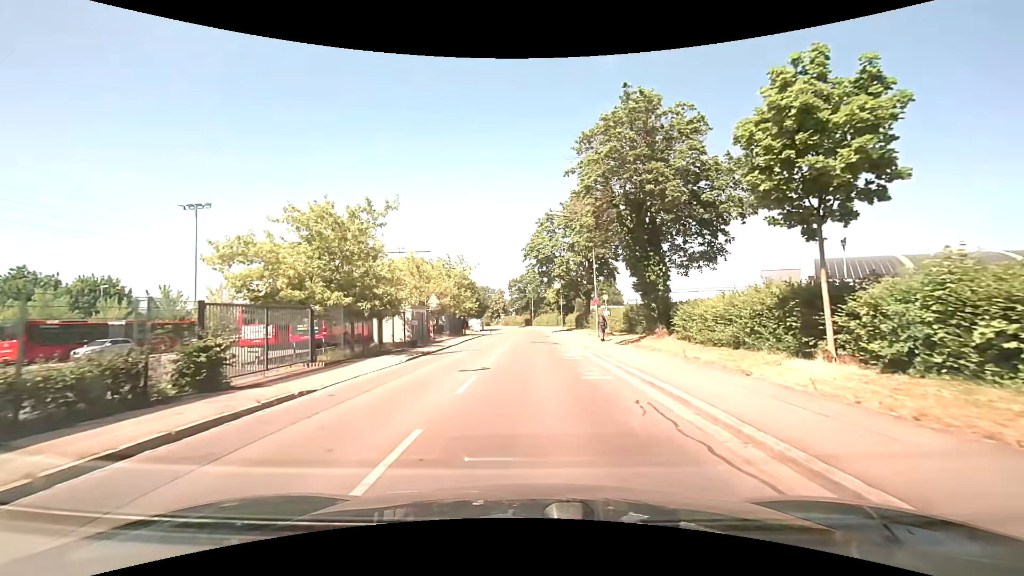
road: unclassified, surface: asphalt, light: Day
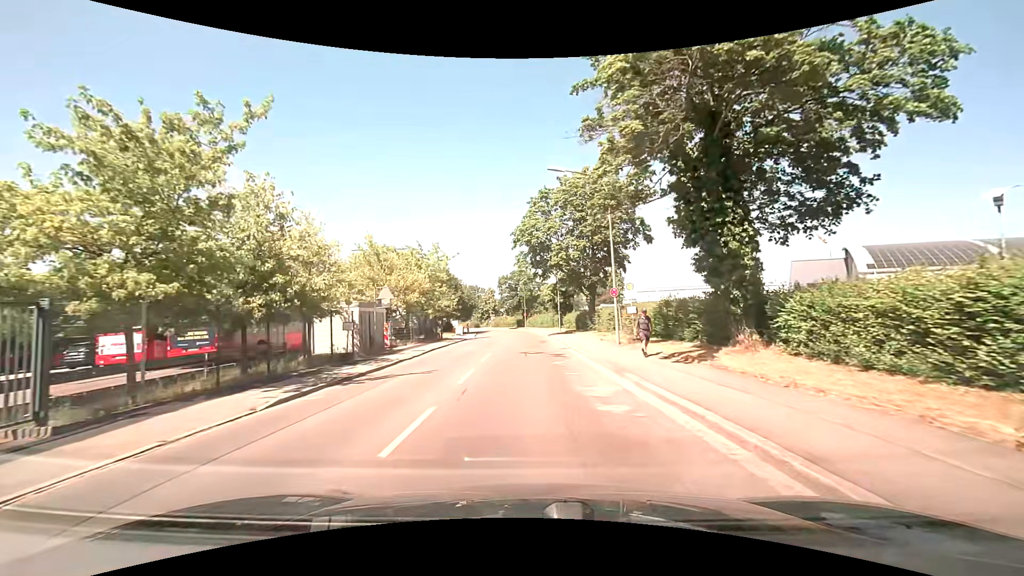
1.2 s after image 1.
(+0.1, +10.3) m; 0°
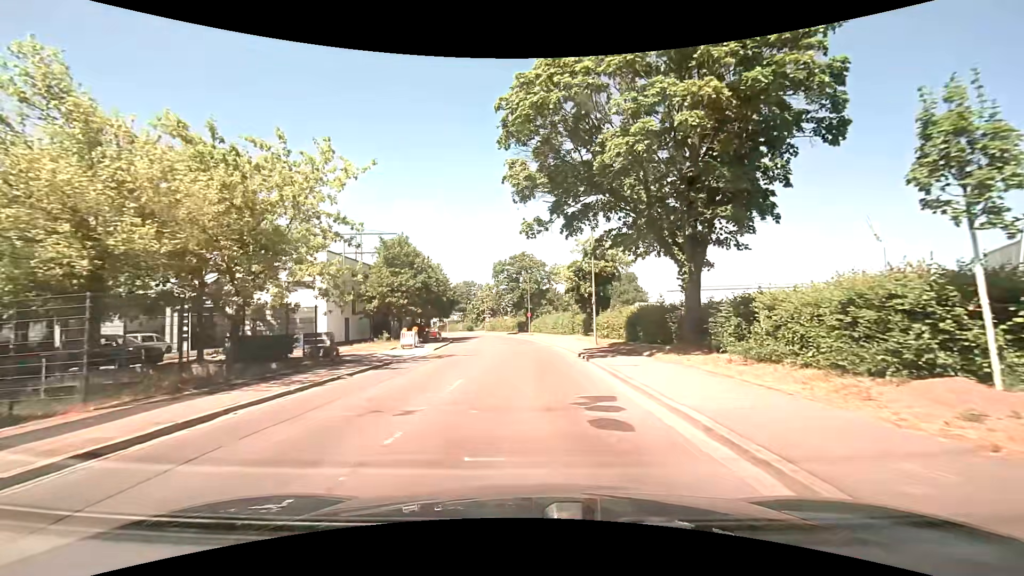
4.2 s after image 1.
(0.0, +26.2) m; 0°
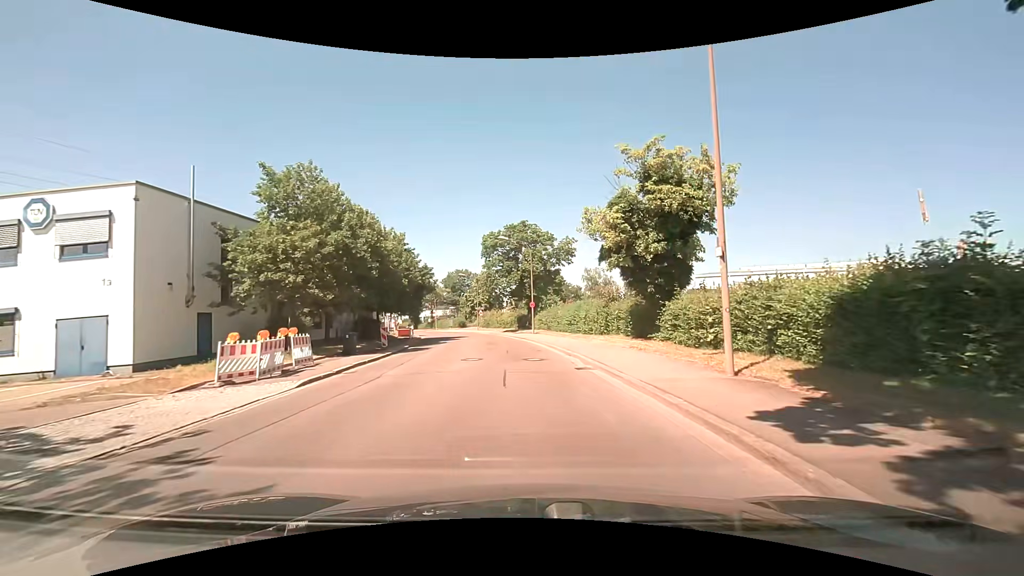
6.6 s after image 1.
(-0.2, +18.5) m; -1°
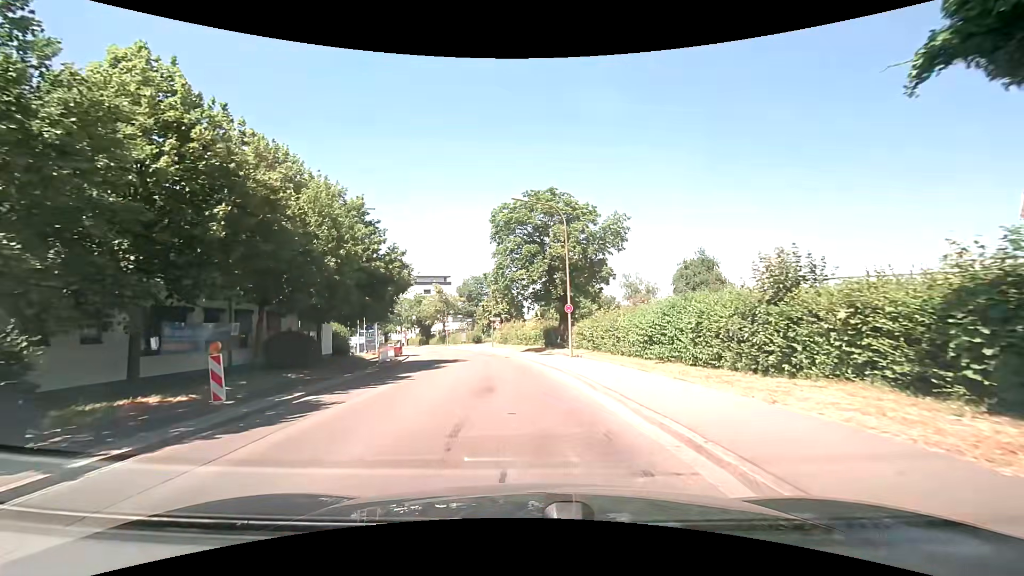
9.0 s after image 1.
(-0.4, +16.8) m; -2°
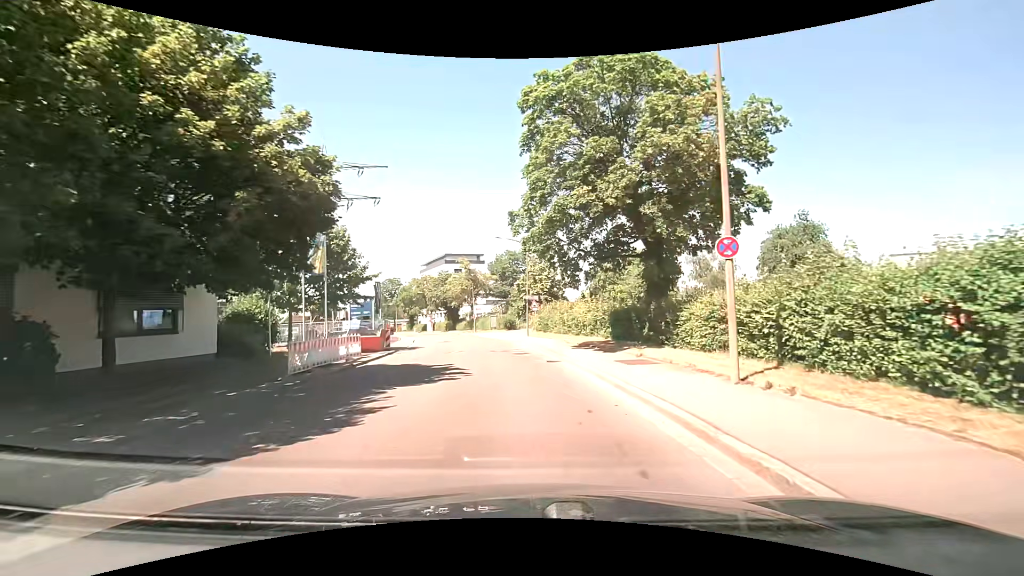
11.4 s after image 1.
(-0.9, +16.1) m; -5°
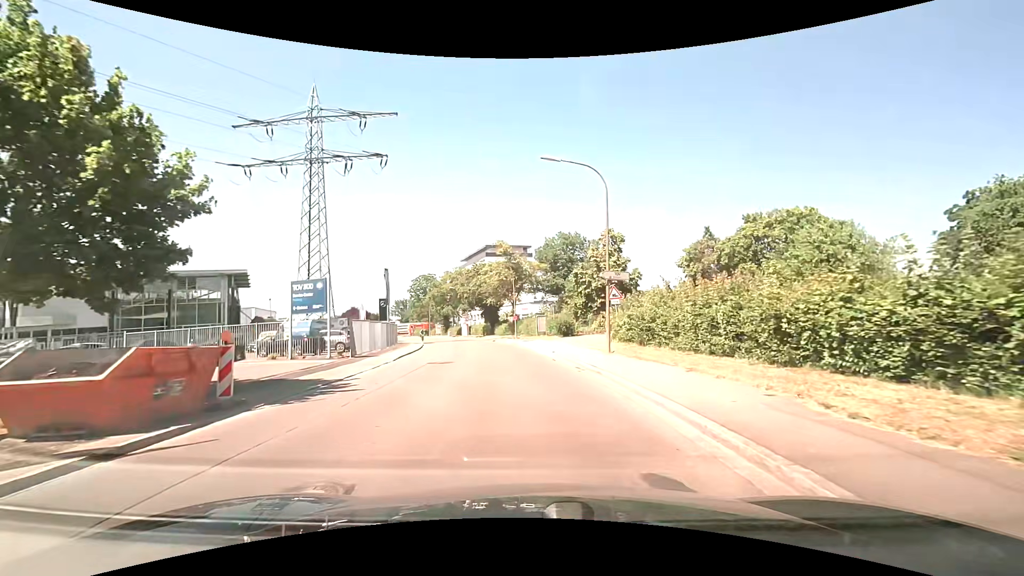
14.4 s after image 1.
(-1.1, +20.6) m; -6°
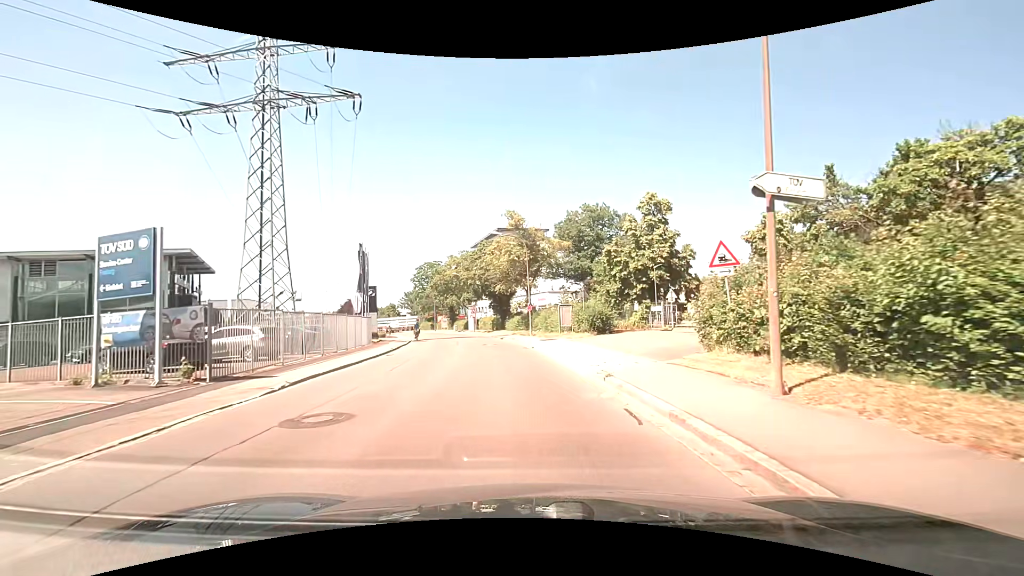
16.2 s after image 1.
(0.0, +13.0) m; -2°
(0, +10) (-1, +20) (-2, +30) (-3, +40) (-5, +50) (-8, +59) (-11, +69) (-14, +78) (-17, +88) (-20, +97) m
